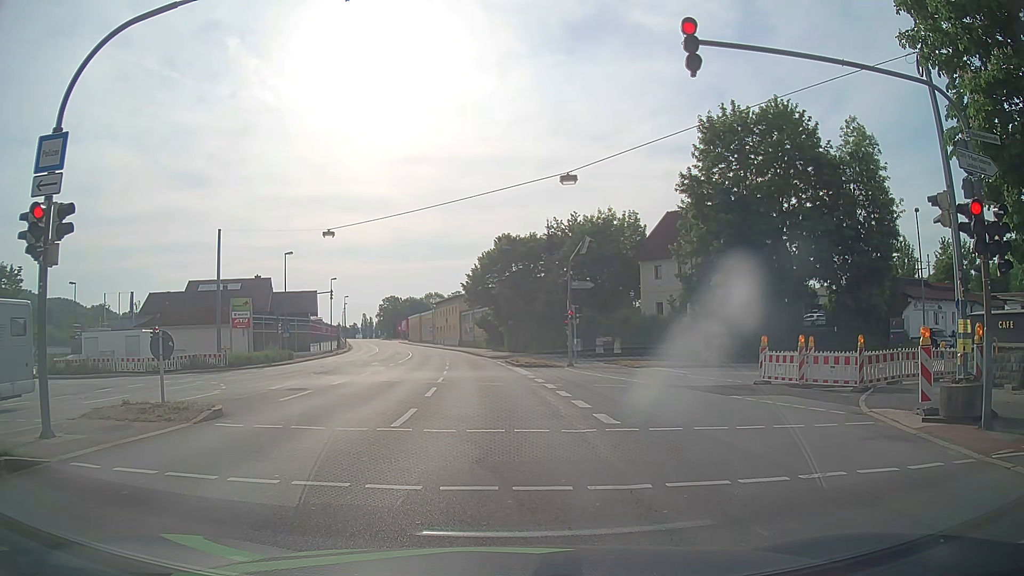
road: primary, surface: asphalt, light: Day
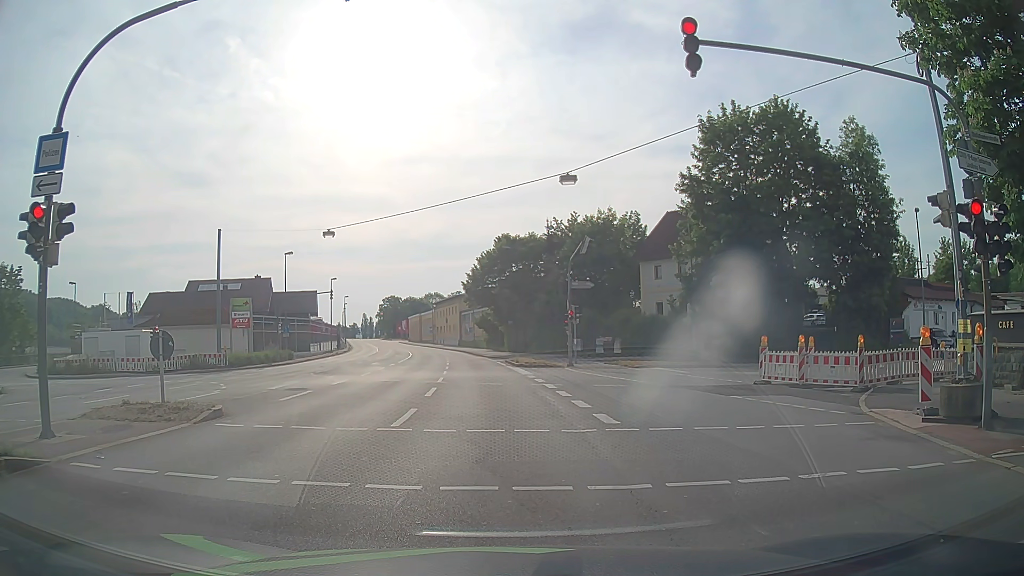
(0.0, 0.0) m; 0°
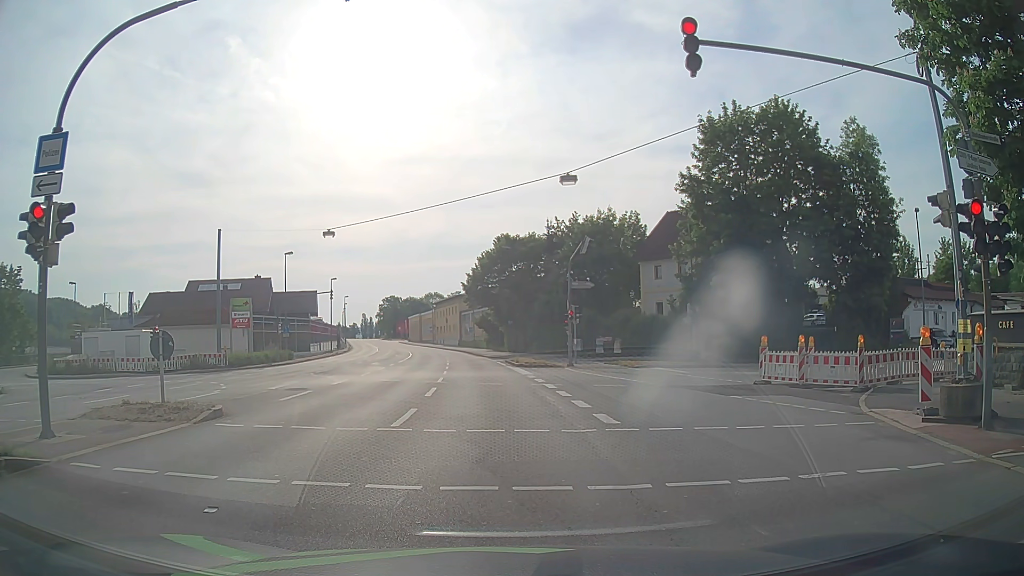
(0.0, 0.0) m; 0°
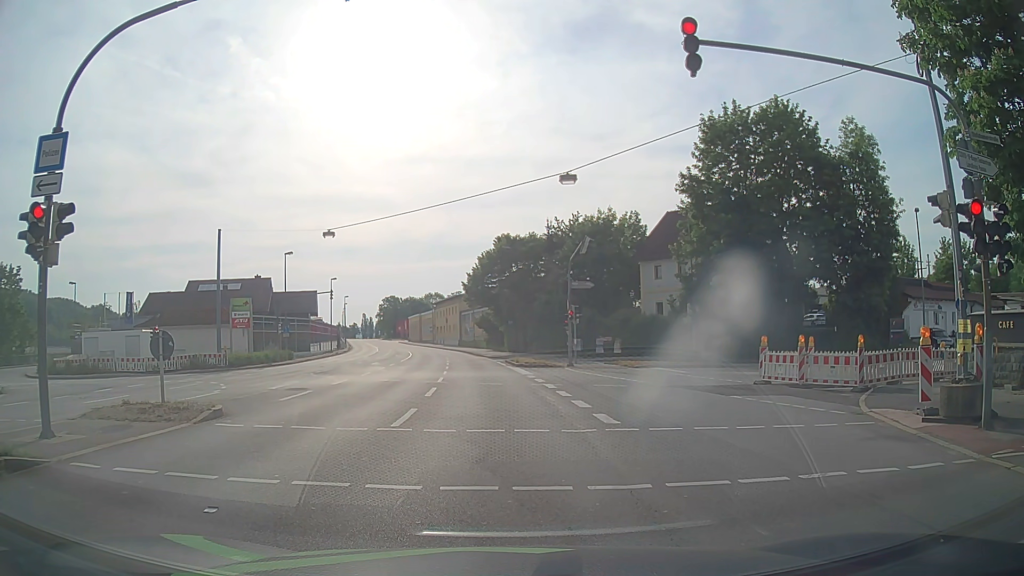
(0.0, 0.0) m; 0°
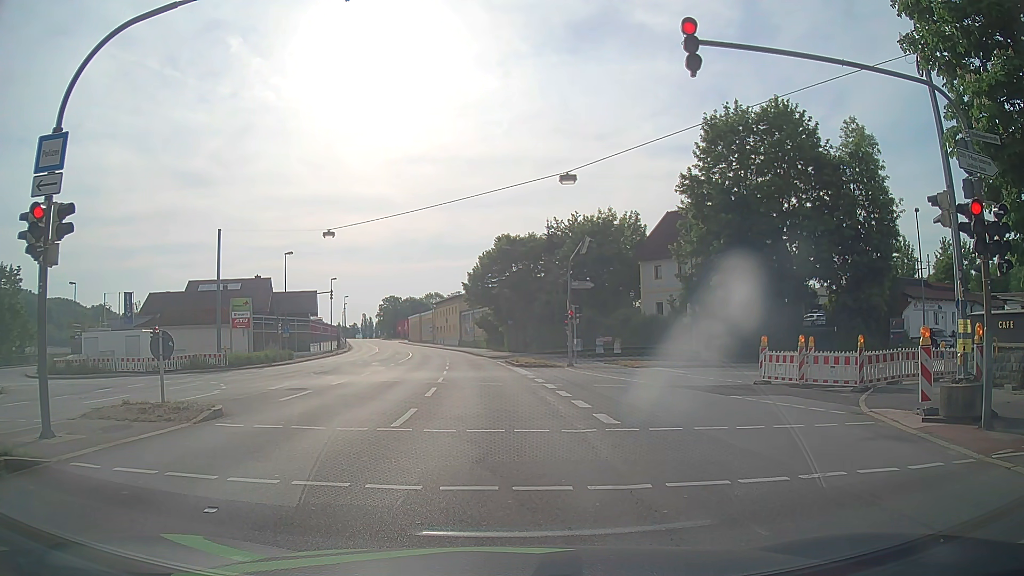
(0.0, 0.0) m; 0°
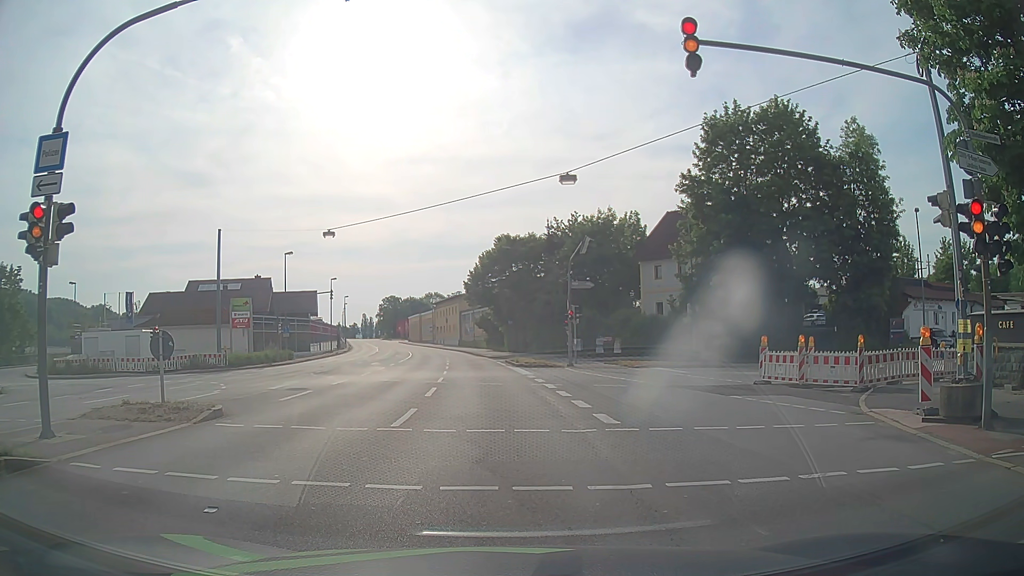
(0.0, 0.0) m; 0°
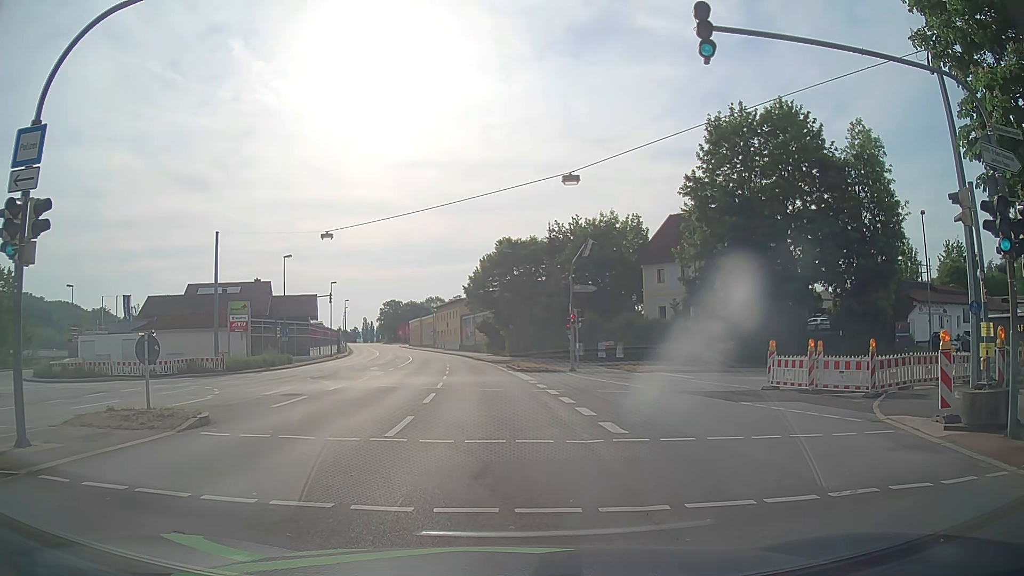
(0.0, +0.7) m; -2°
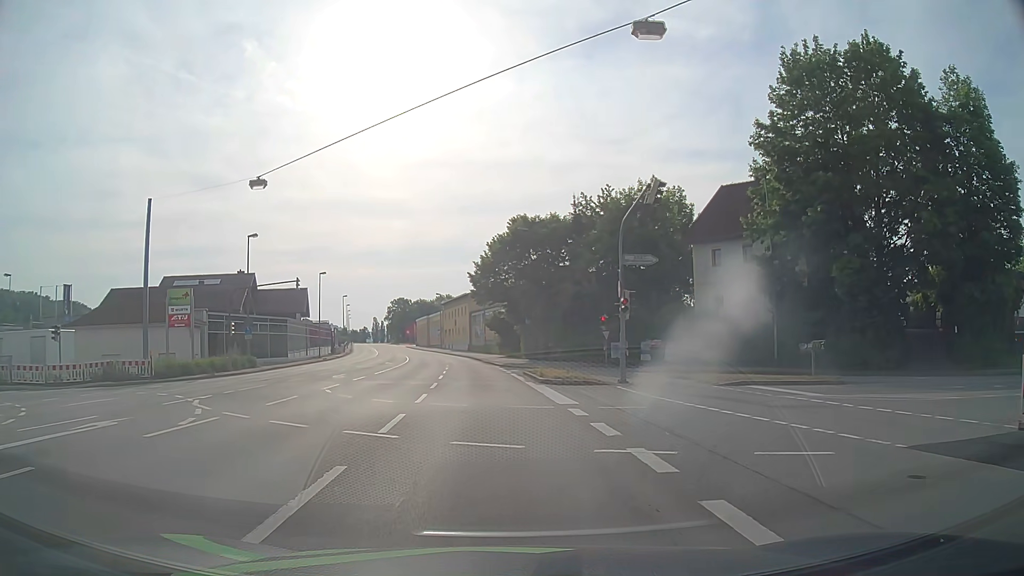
(-0.1, +13.1) m; -1°
(0, +10) (-1, +20) (-1, +30) (-2, +40) (-3, +50) (-4, +60) (-5, +70) (-7, +80) (-9, +89) (-11, +99) m
